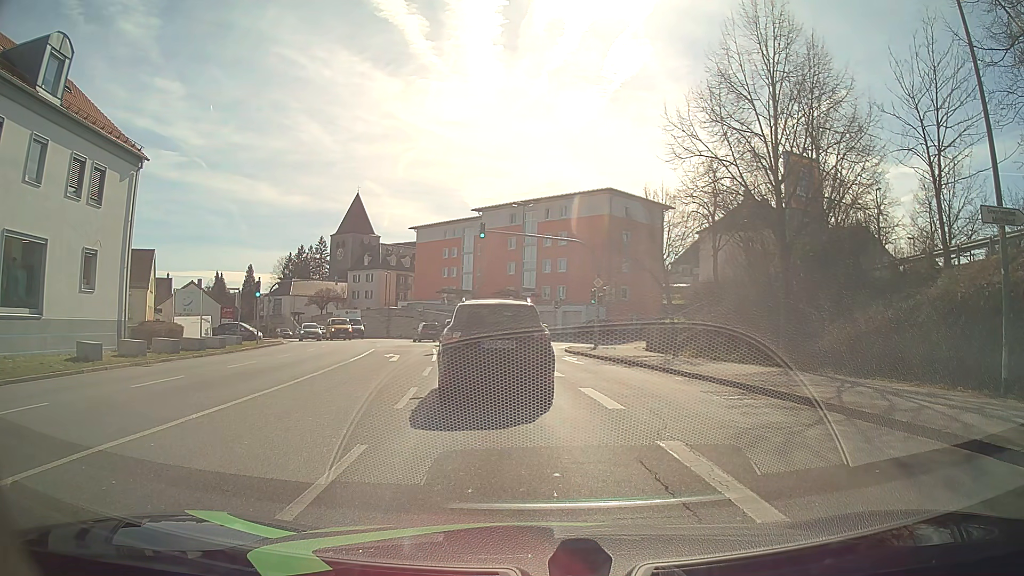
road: tertiary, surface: asphalt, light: Day
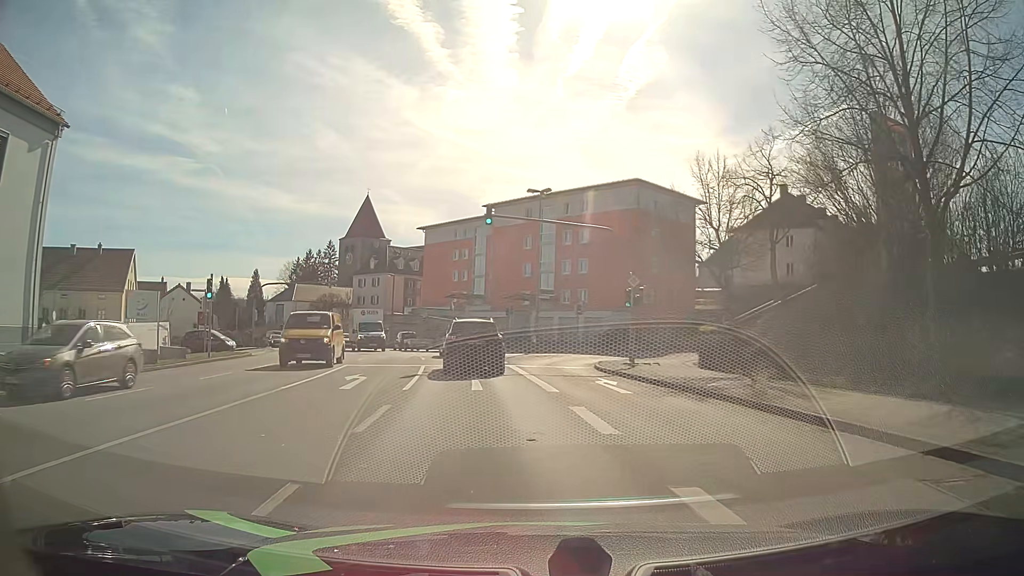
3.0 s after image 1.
(-0.4, +8.2) m; -3°
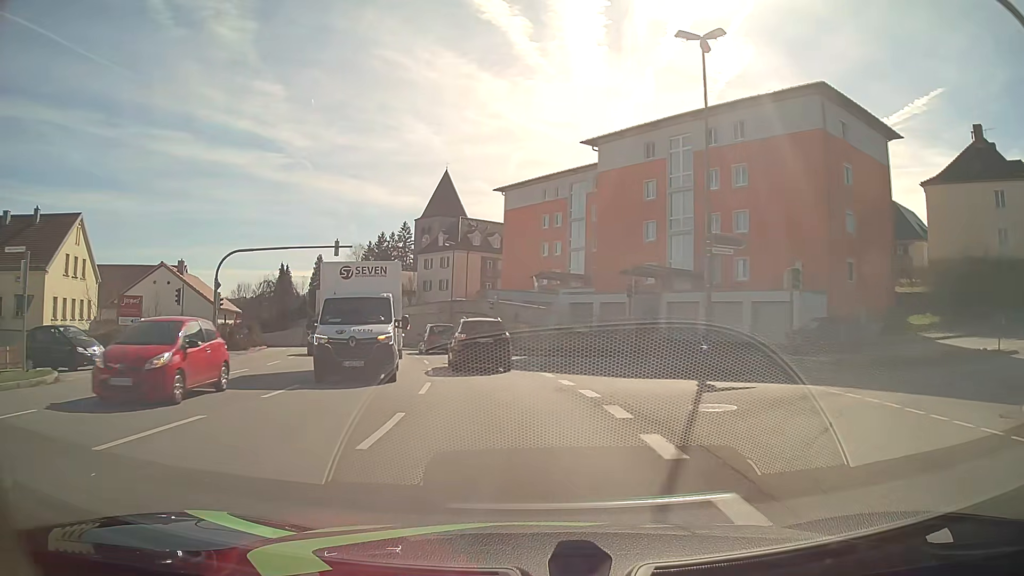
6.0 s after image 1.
(-1.9, +23.4) m; -8°
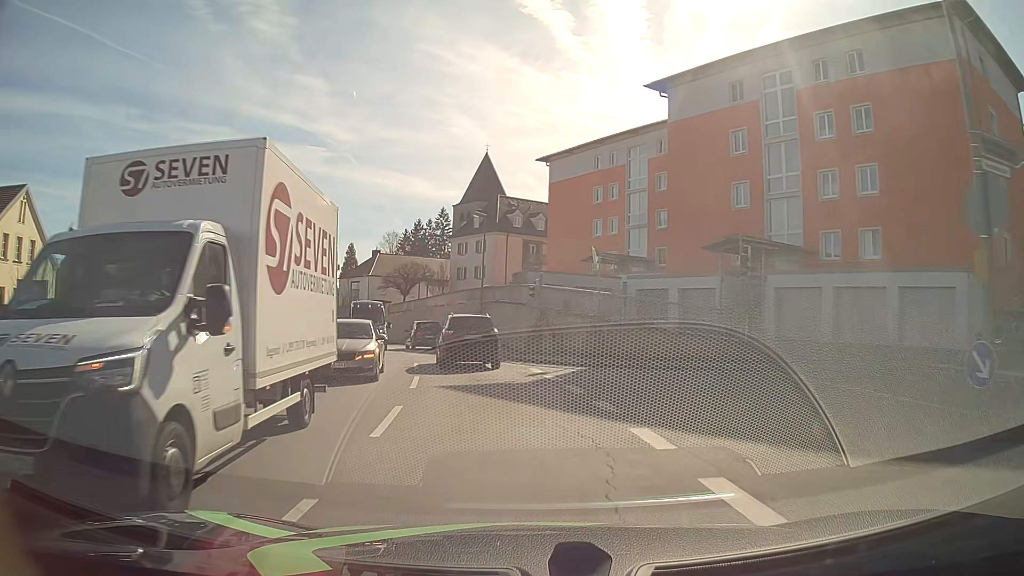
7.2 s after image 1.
(-0.4, +11.3) m; -4°
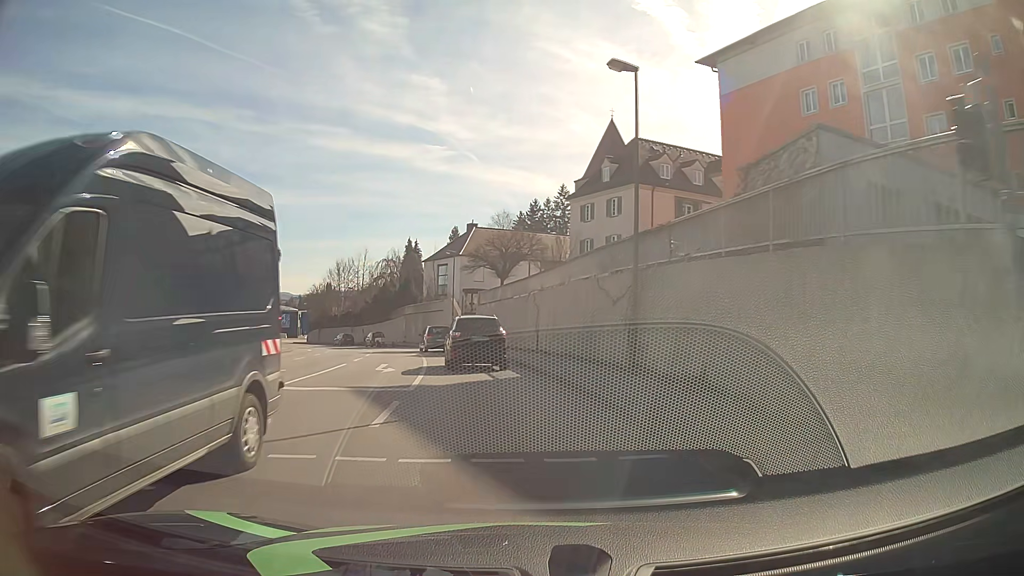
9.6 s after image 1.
(-2.1, +23.9) m; -10°
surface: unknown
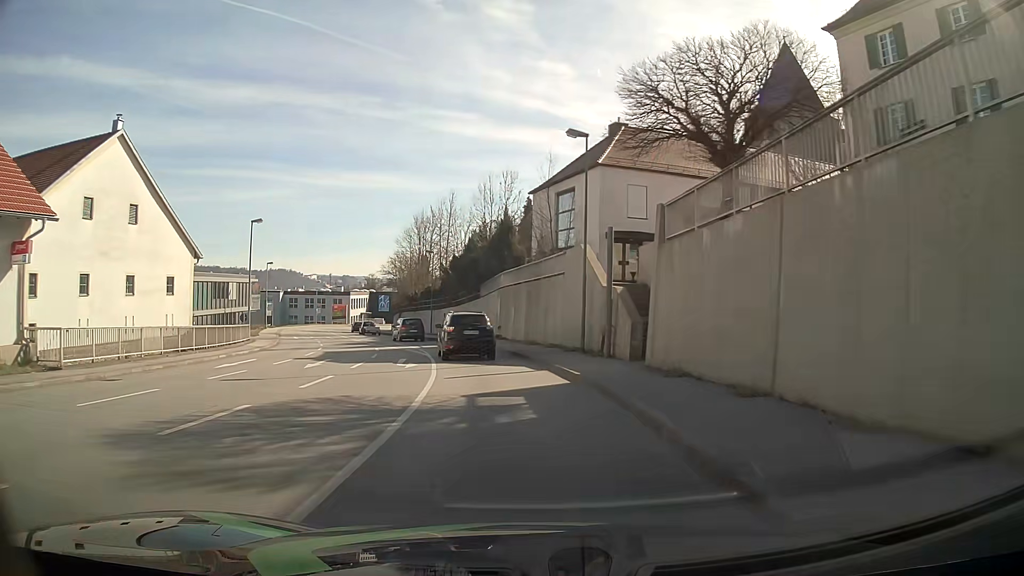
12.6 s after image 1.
(-3.5, +33.0) m; -11°
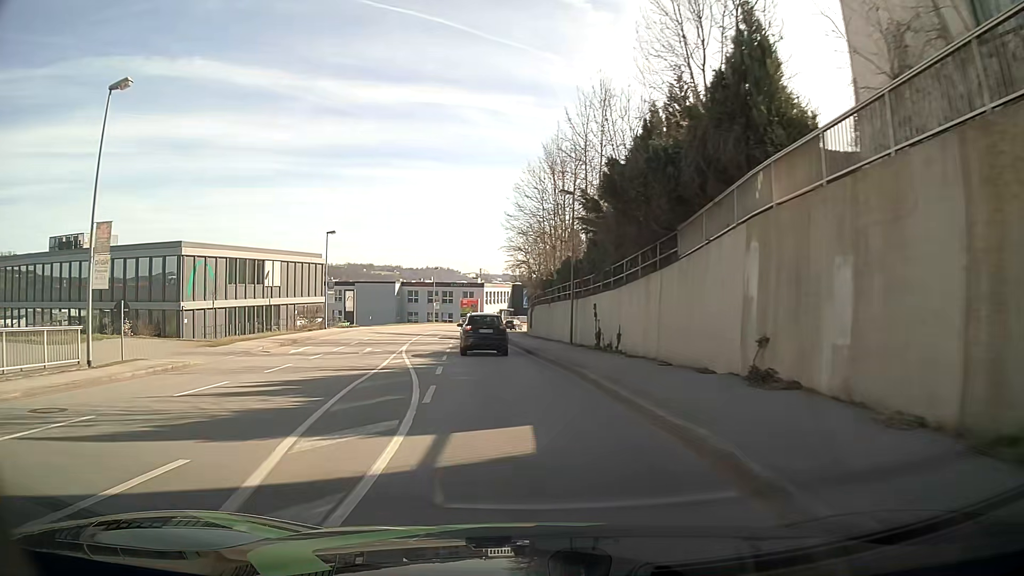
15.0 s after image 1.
(-2.9, +29.1) m; -13°
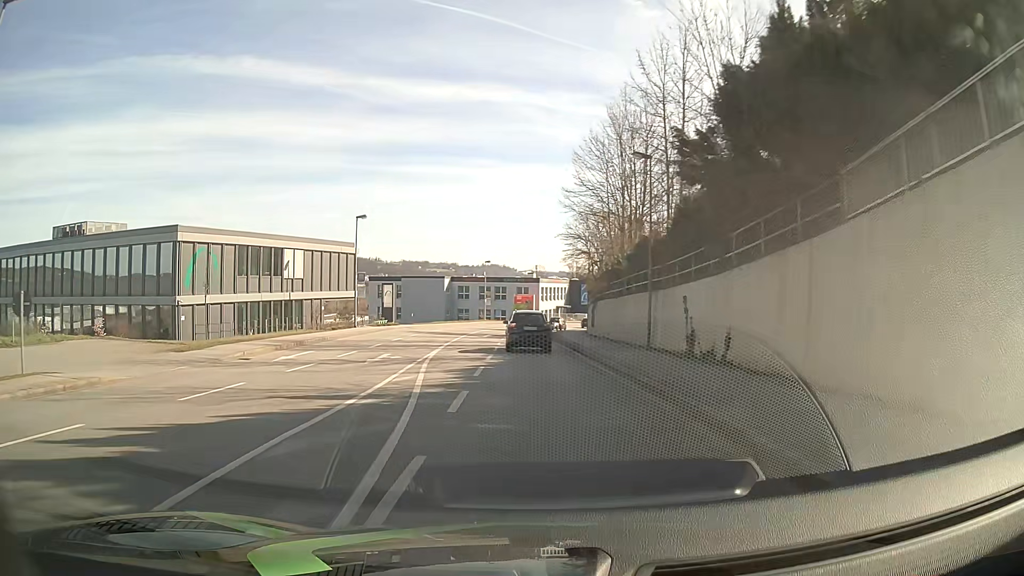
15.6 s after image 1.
(-0.3, +7.5) m; -4°
(-1, +10) (-2, +20) (-3, +30) (-4, +40) (-4, +50) (-4, +60) (-3, +70) (-1, +80) (+2, +89) (+5, +98) m
